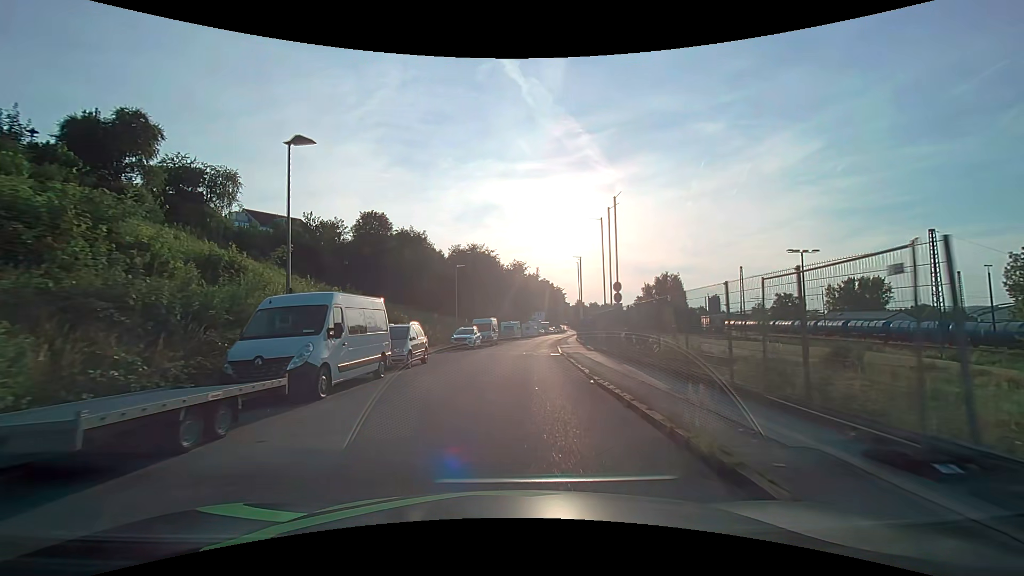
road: residential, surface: asphalt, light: Day
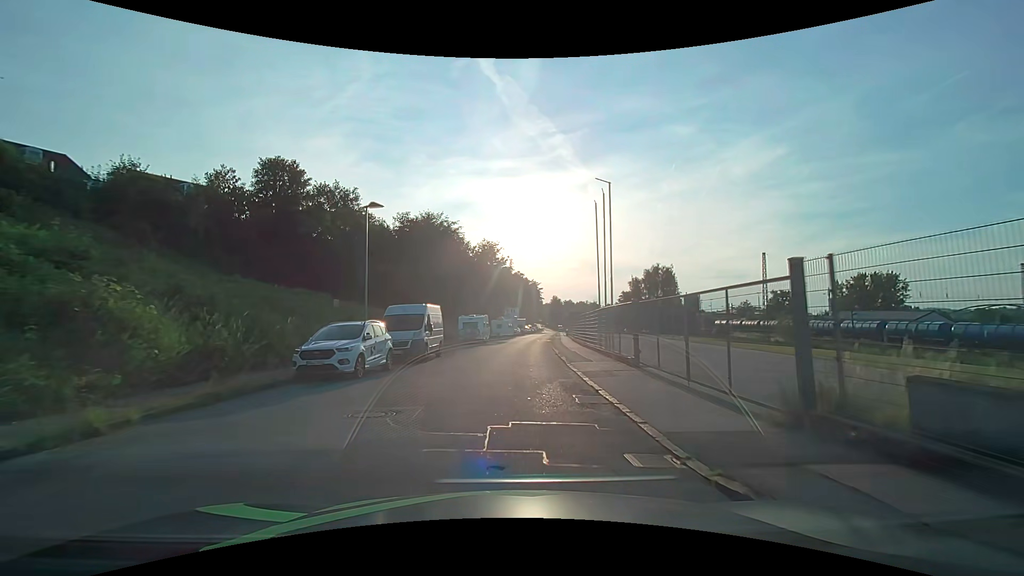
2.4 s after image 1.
(+0.8, +23.5) m; +3°
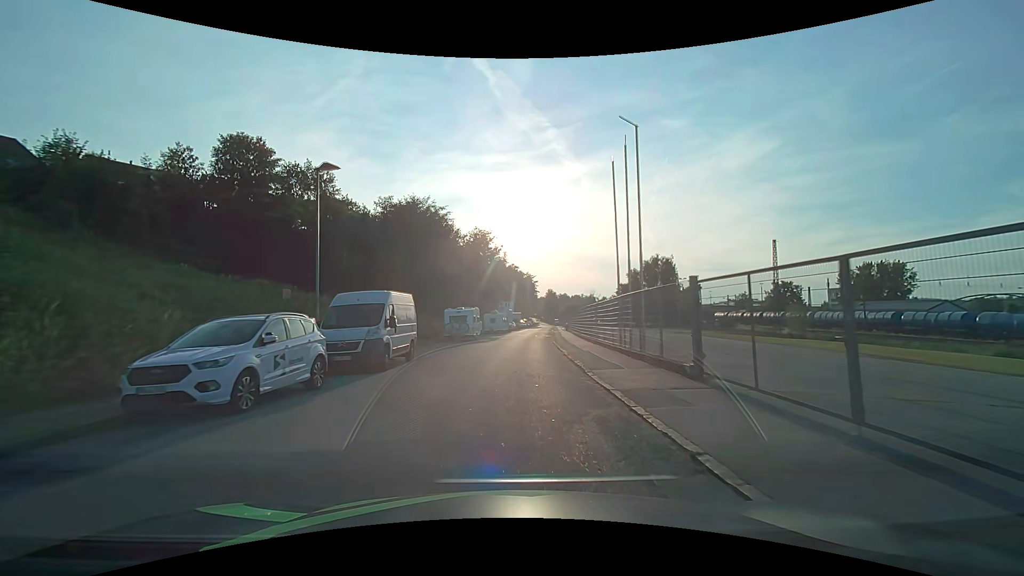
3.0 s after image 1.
(+0.1, +5.9) m; +1°
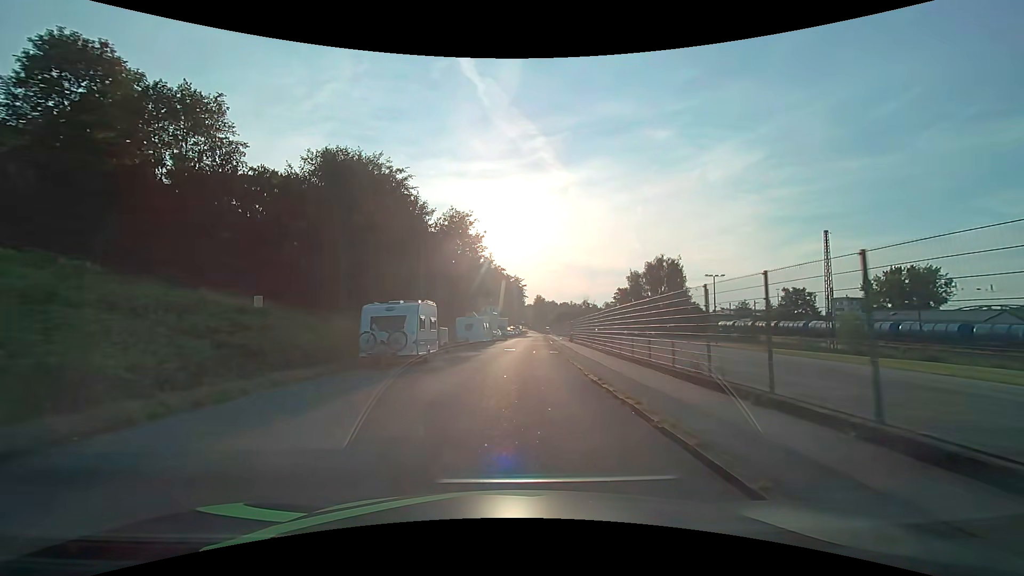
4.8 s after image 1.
(+0.2, +18.1) m; +1°
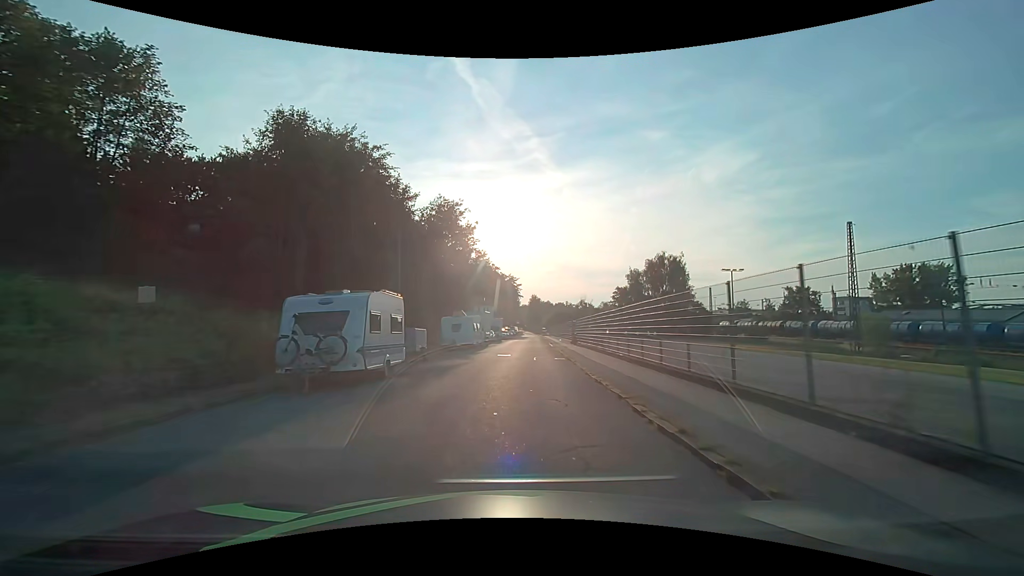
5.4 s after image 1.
(0.0, +6.1) m; +1°
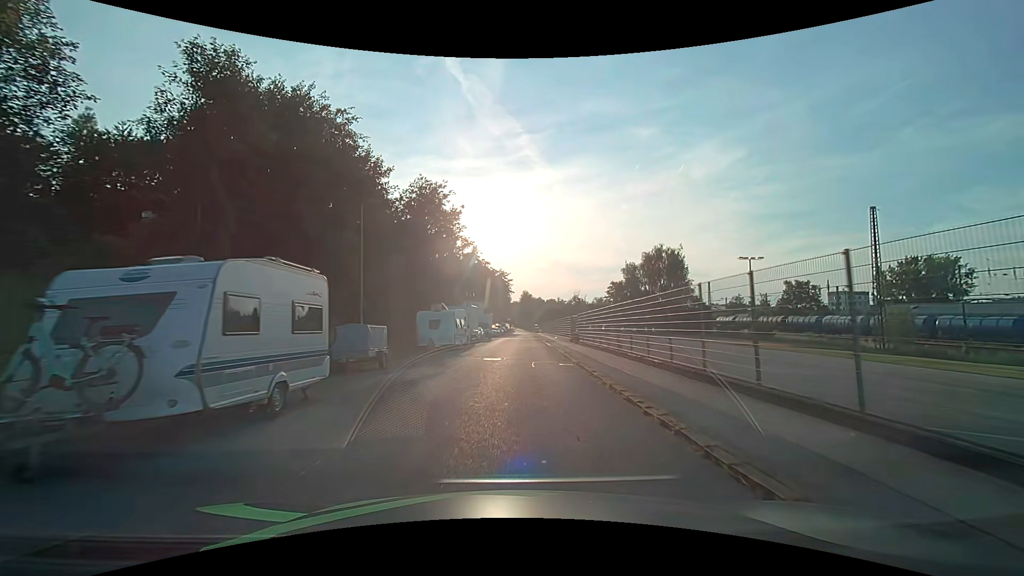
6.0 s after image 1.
(0.0, +6.2) m; +1°
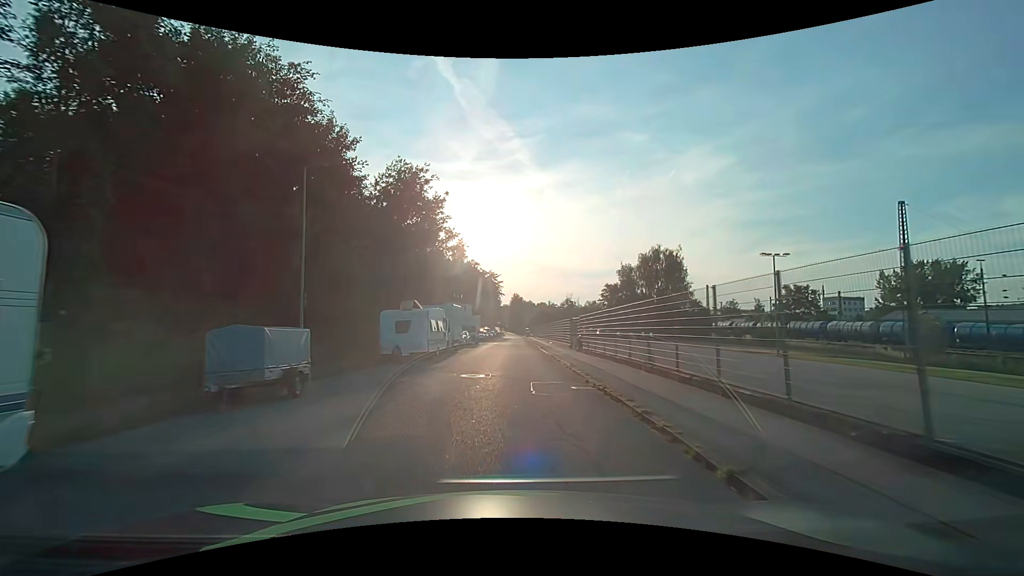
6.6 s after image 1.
(0.0, +6.1) m; +1°
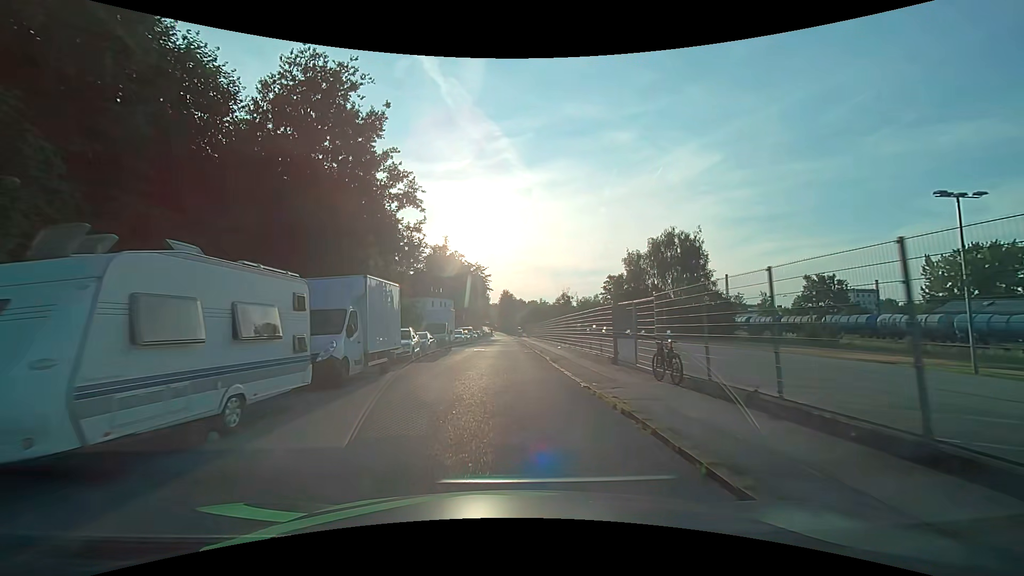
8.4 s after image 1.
(+0.4, +17.9) m; +2°
(0, +10) (0, +20) (0, +30) (0, +40) (0, +50) (0, +60) (0, +70) (0, +80) (0, +90) (-1, +100) m
